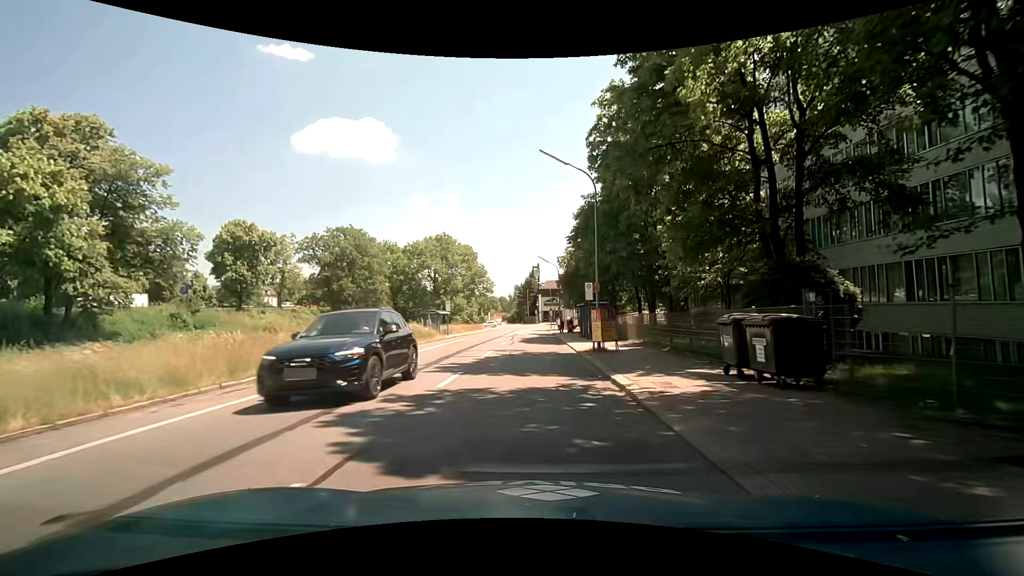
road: tertiary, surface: asphalt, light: Day
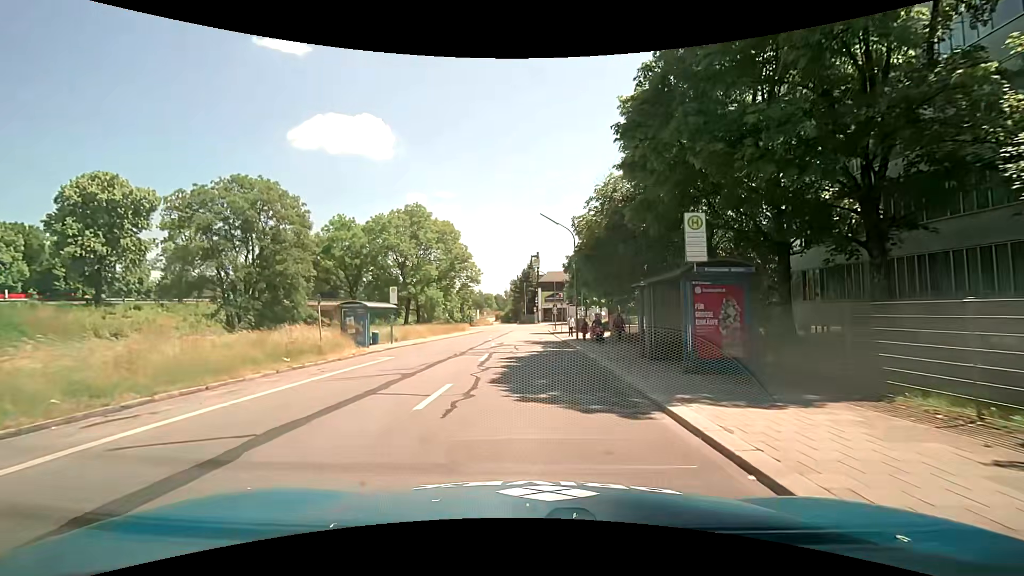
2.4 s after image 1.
(0.0, +20.8) m; +1°
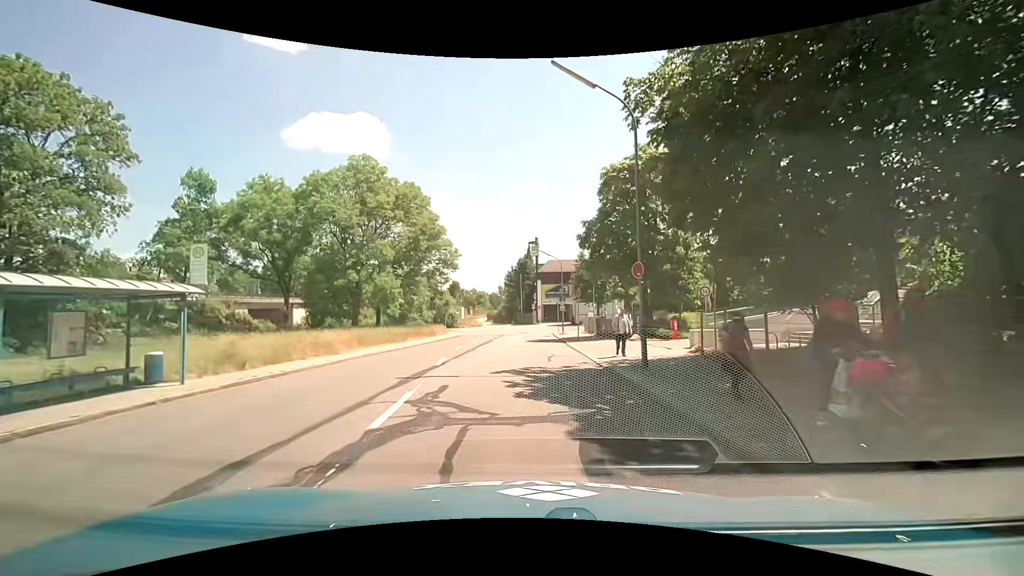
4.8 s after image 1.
(-0.3, +19.3) m; -1°
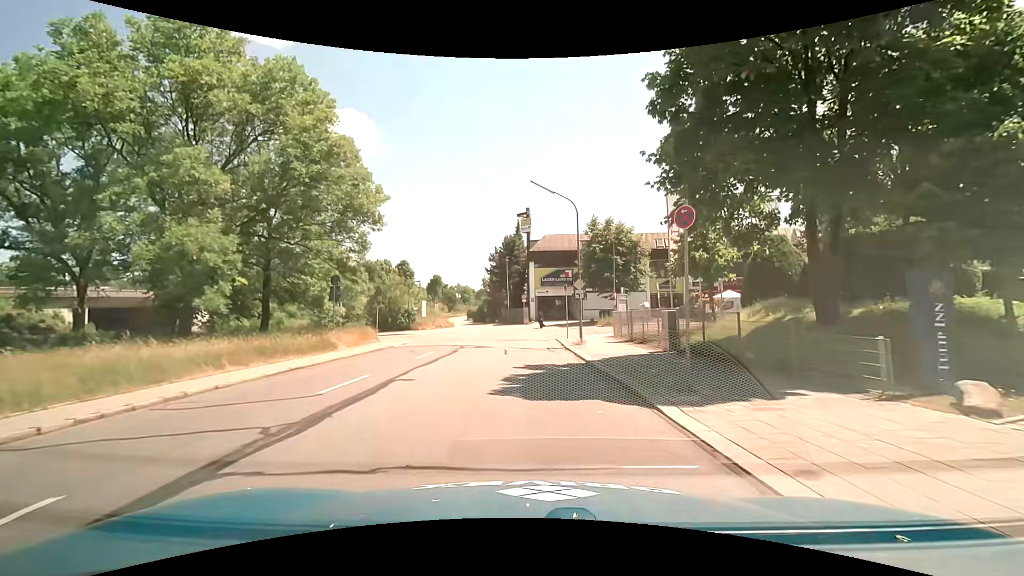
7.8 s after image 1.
(+0.2, +23.0) m; +1°
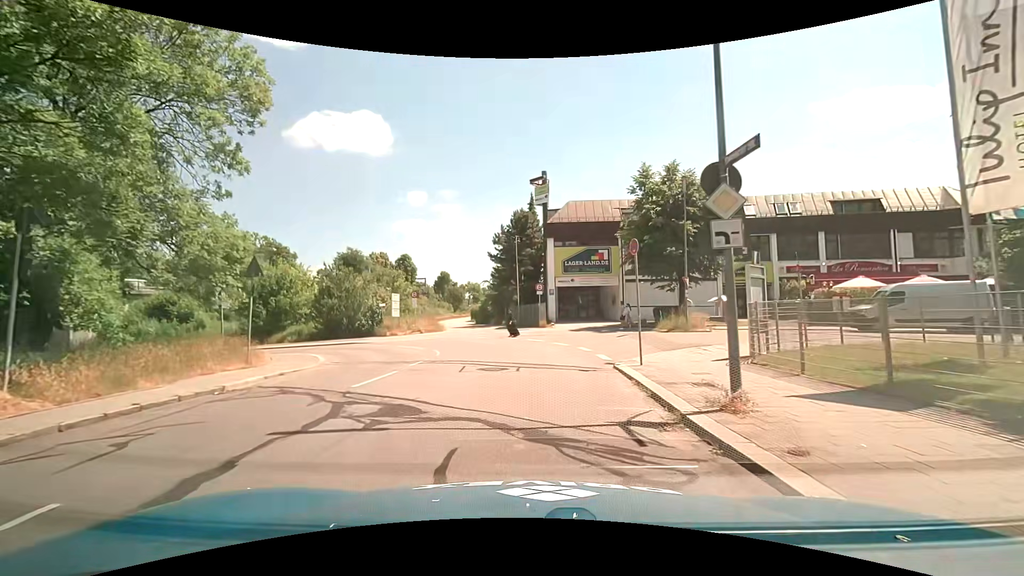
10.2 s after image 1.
(-0.1, +17.2) m; -2°
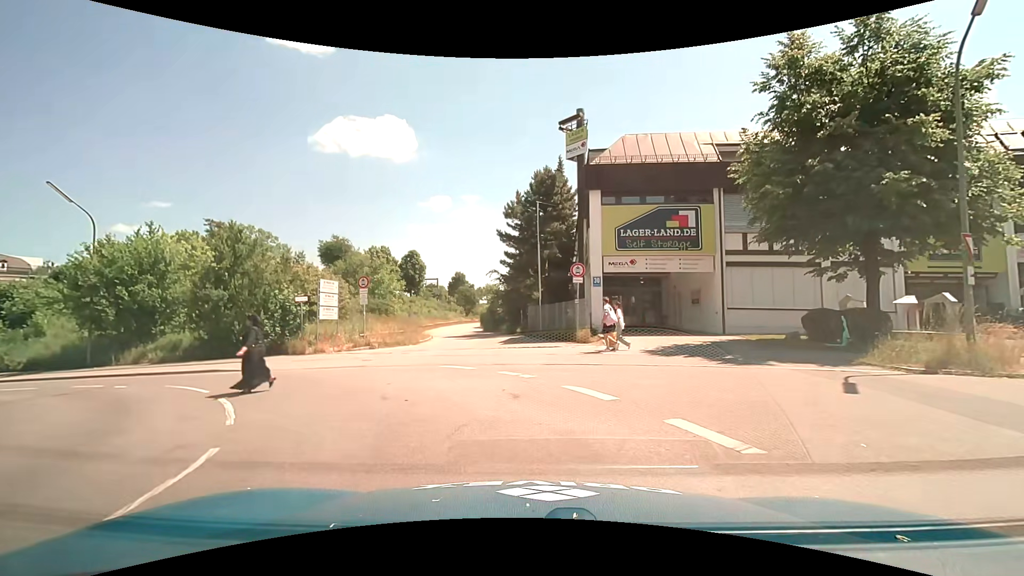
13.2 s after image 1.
(-0.1, +16.3) m; -2°
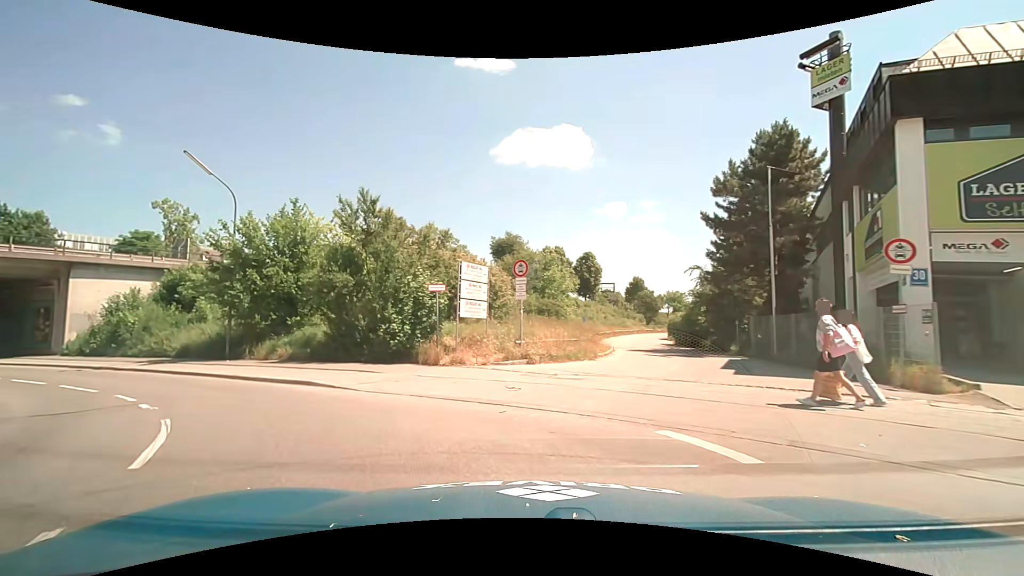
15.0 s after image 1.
(-1.2, +7.8) m; -19°
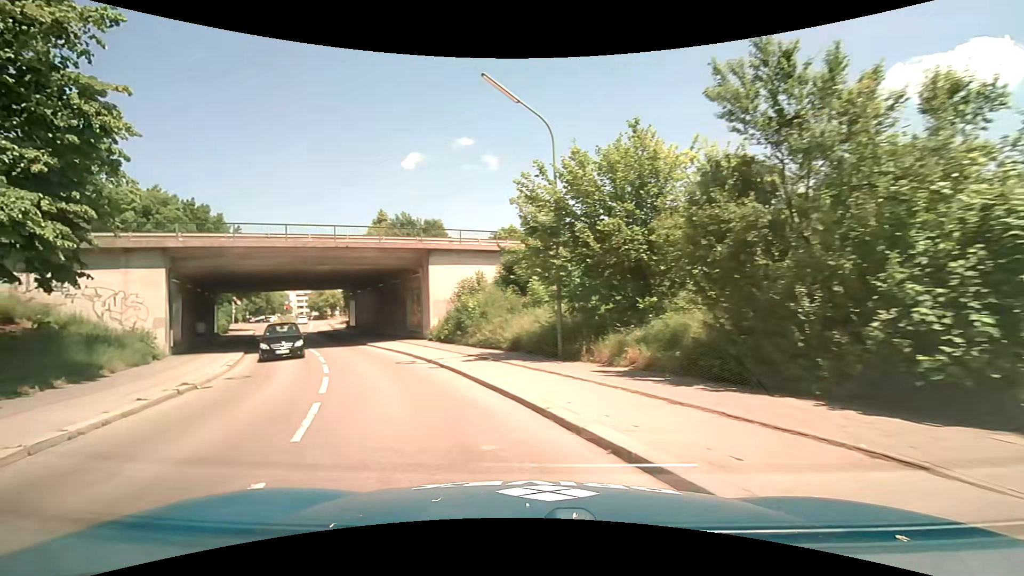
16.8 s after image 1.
(-3.0, +9.0) m; -37°
